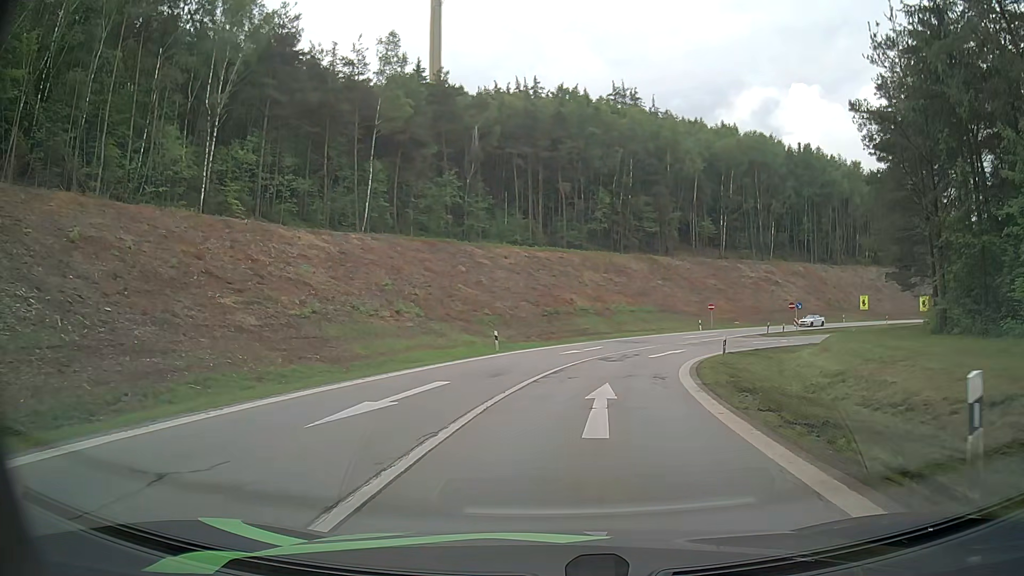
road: motorway_link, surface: asphalt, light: Day
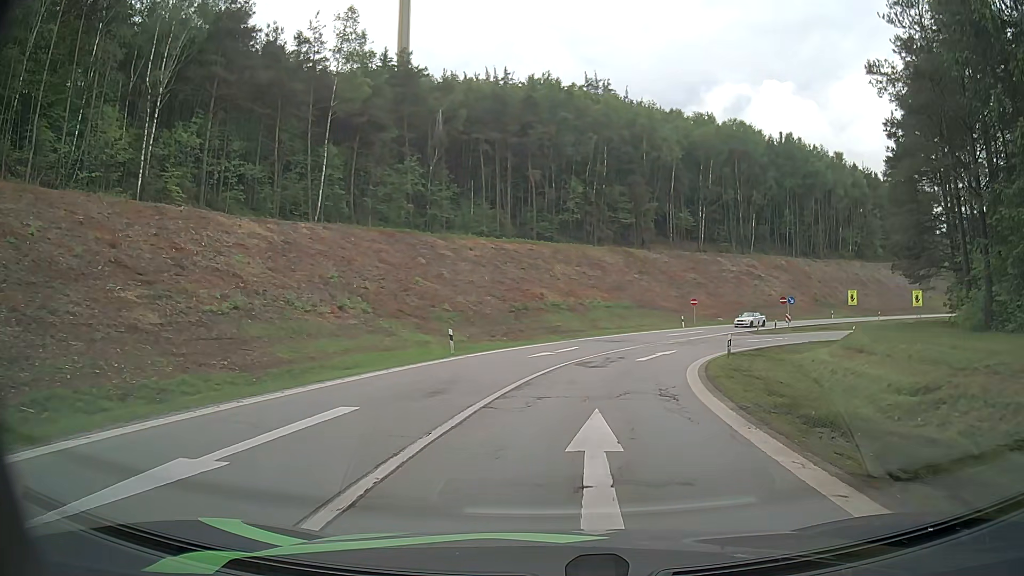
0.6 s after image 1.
(+0.1, +5.6) m; +2°
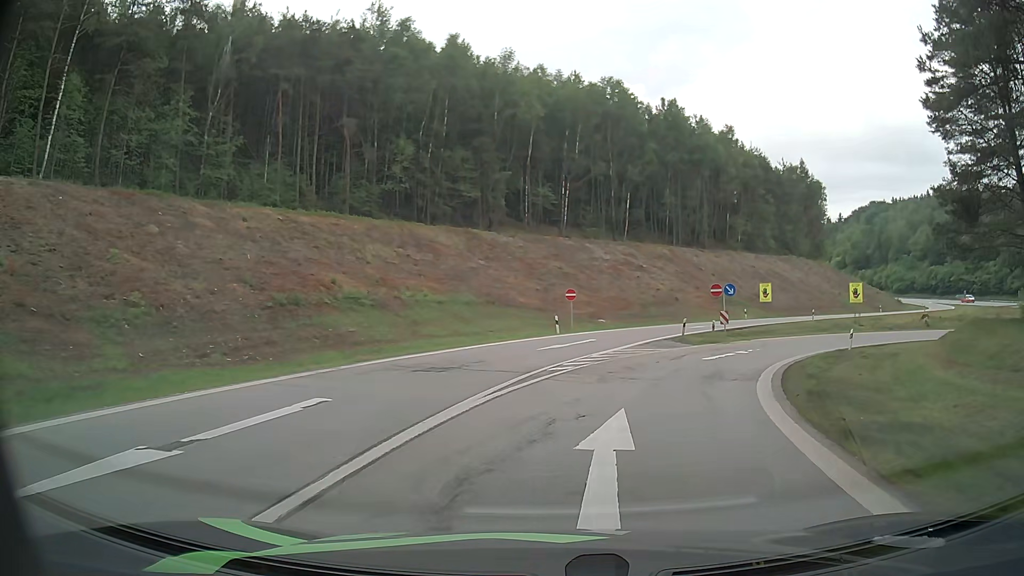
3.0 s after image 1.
(+2.2, +21.7) m; +14°
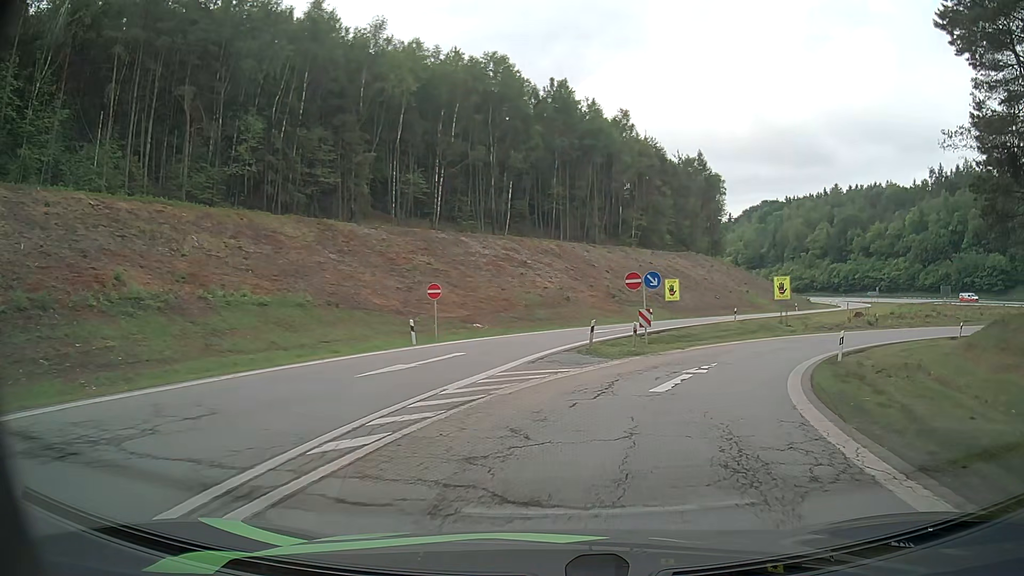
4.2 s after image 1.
(+0.9, +10.6) m; +10°
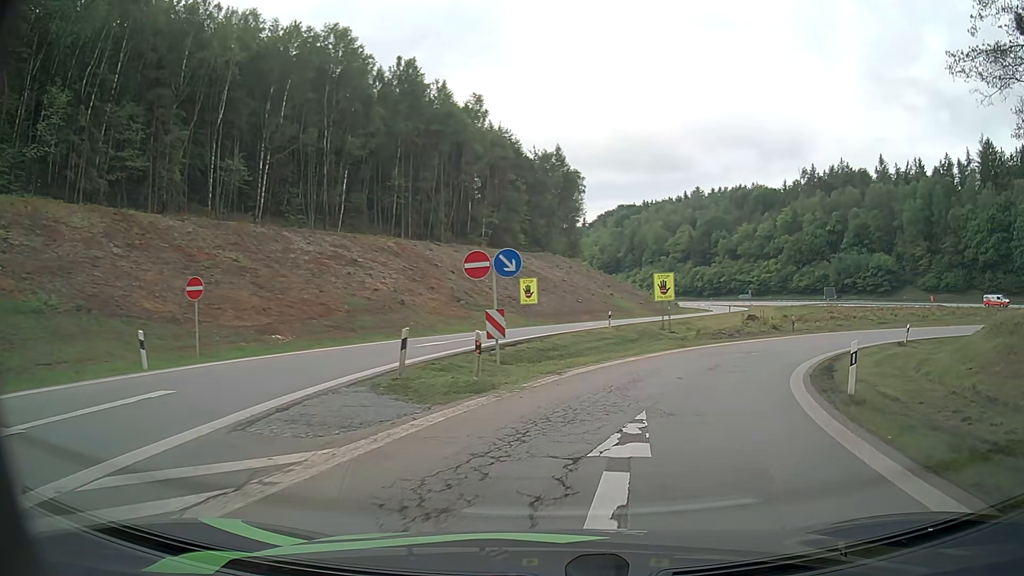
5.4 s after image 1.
(+1.1, +10.3) m; +13°
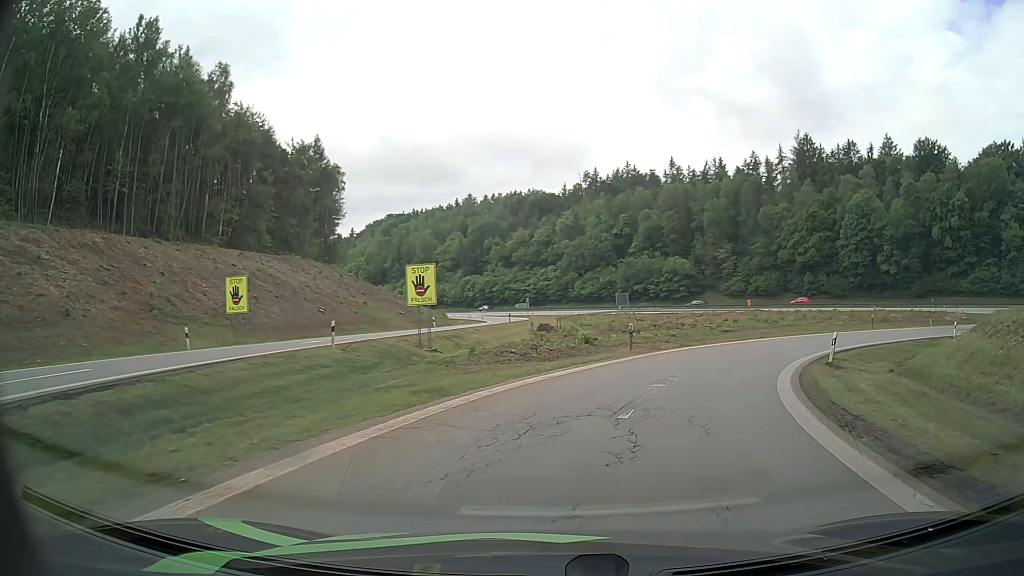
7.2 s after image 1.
(+2.6, +15.3) m; +19°
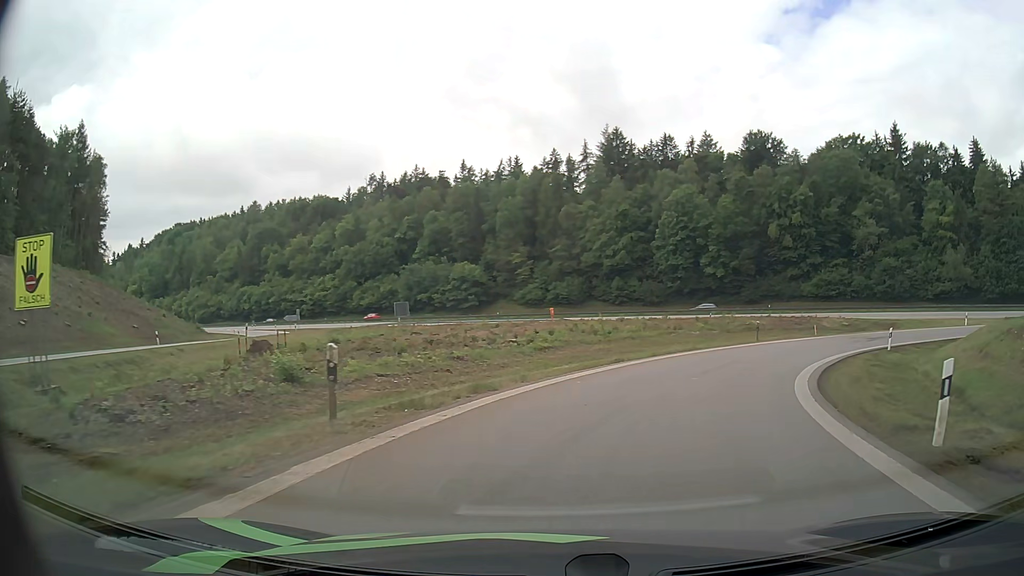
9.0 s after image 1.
(+2.6, +15.9) m; +19°
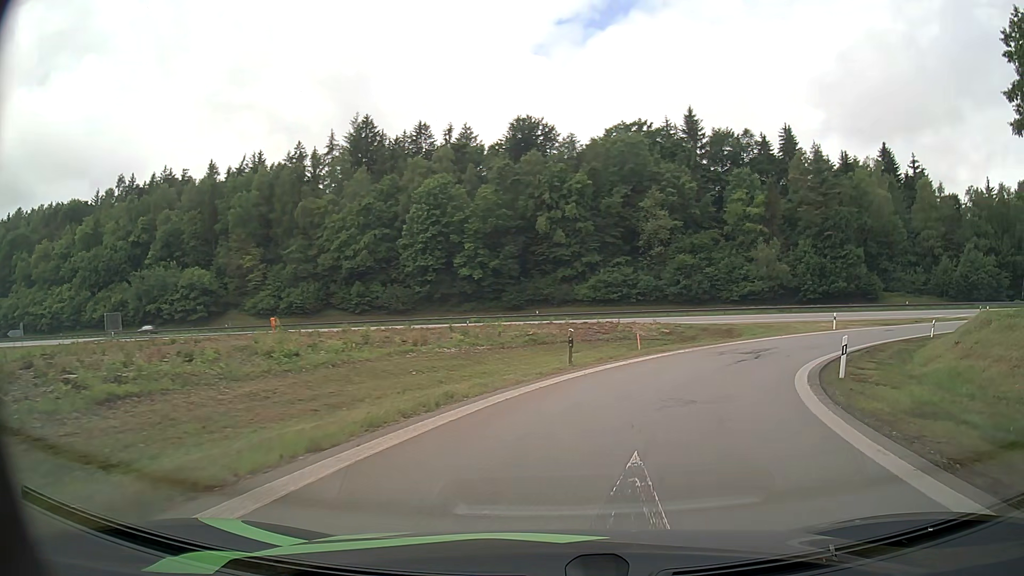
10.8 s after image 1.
(+2.8, +16.5) m; +21°
